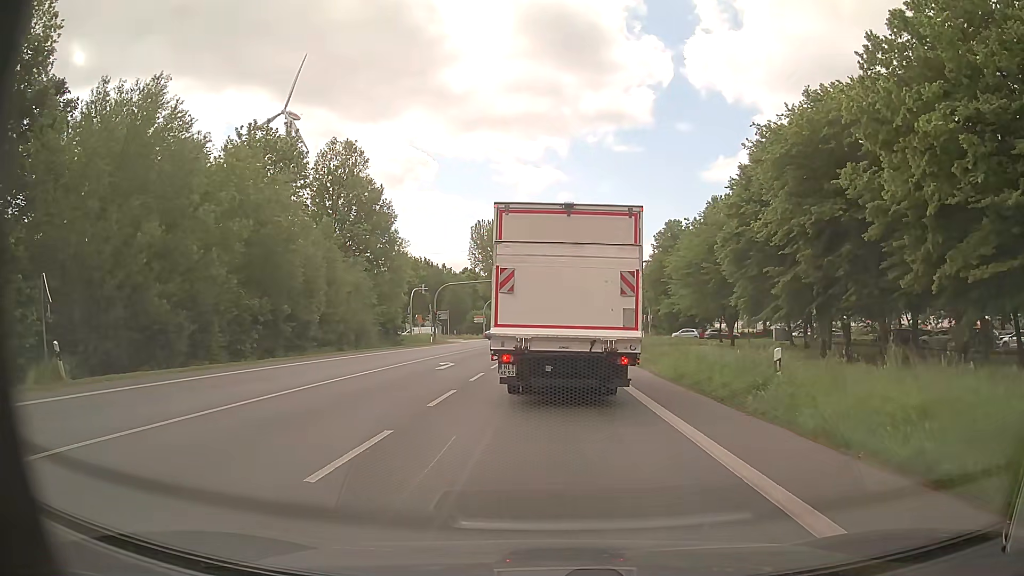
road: primary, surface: asphalt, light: Day
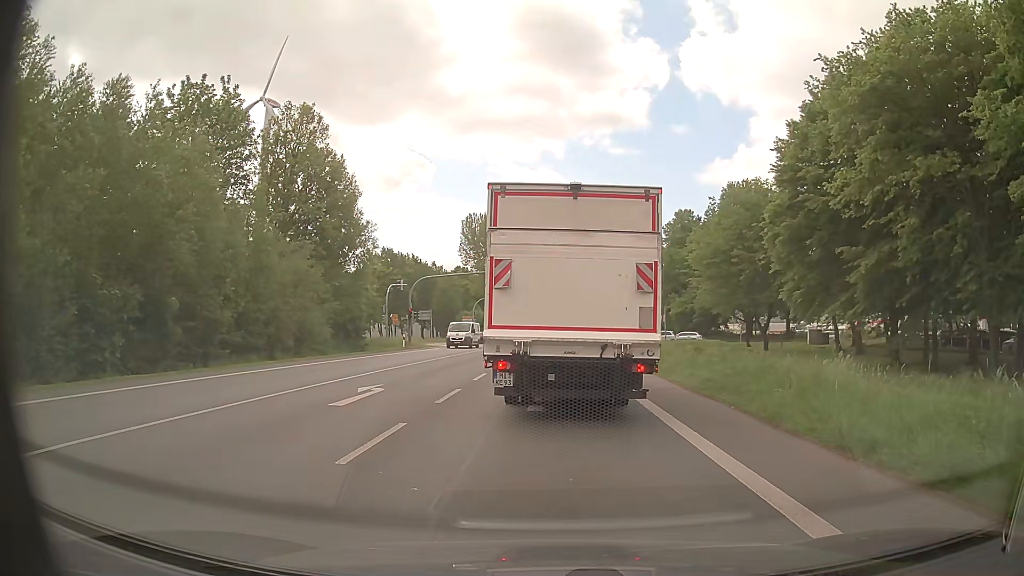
(+0.1, +11.0) m; +1°
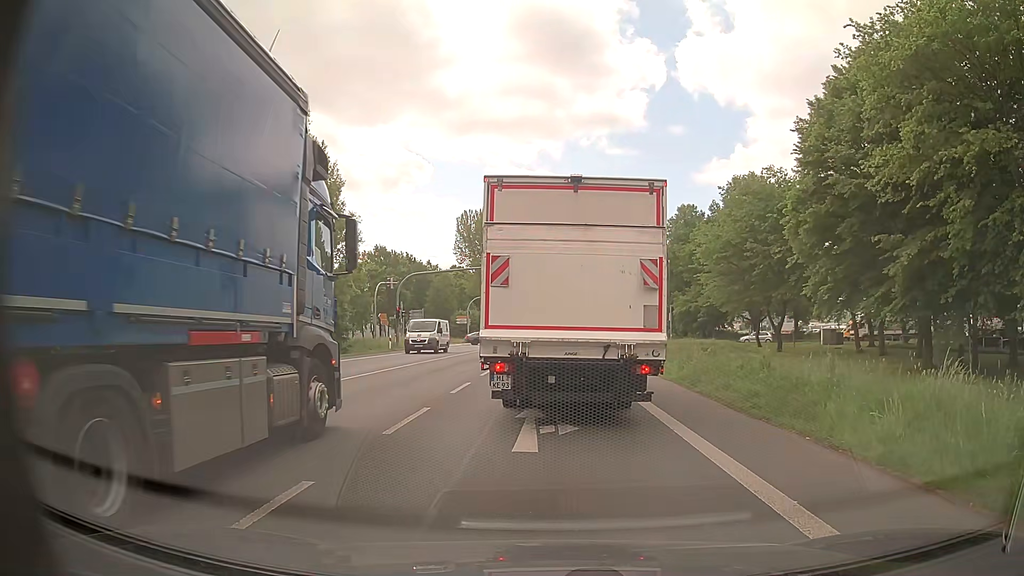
(0.0, +3.9) m; +1°
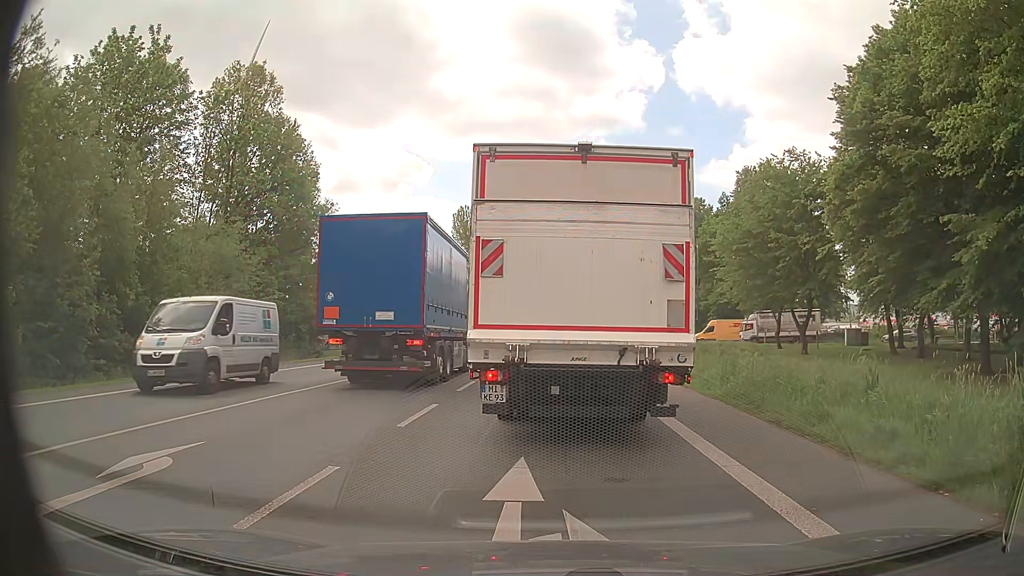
(-0.1, +5.1) m; -2°
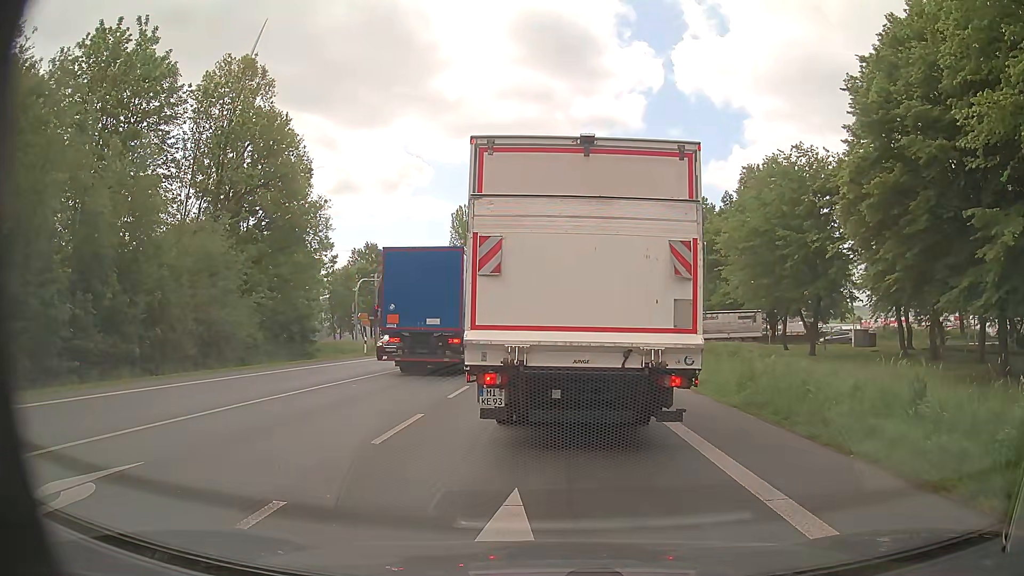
(0.0, +1.4) m; 0°
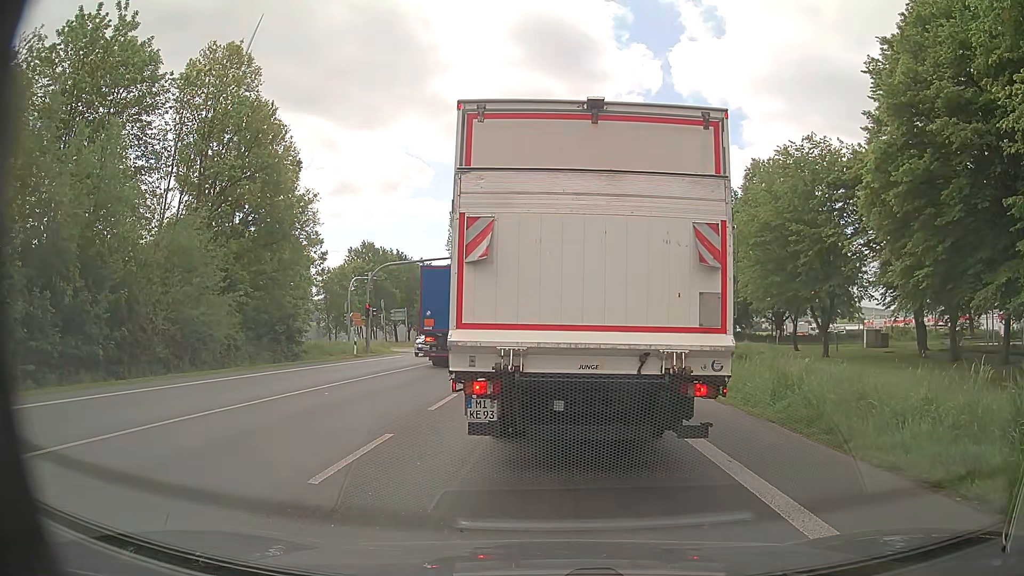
(0.0, +2.2) m; 0°
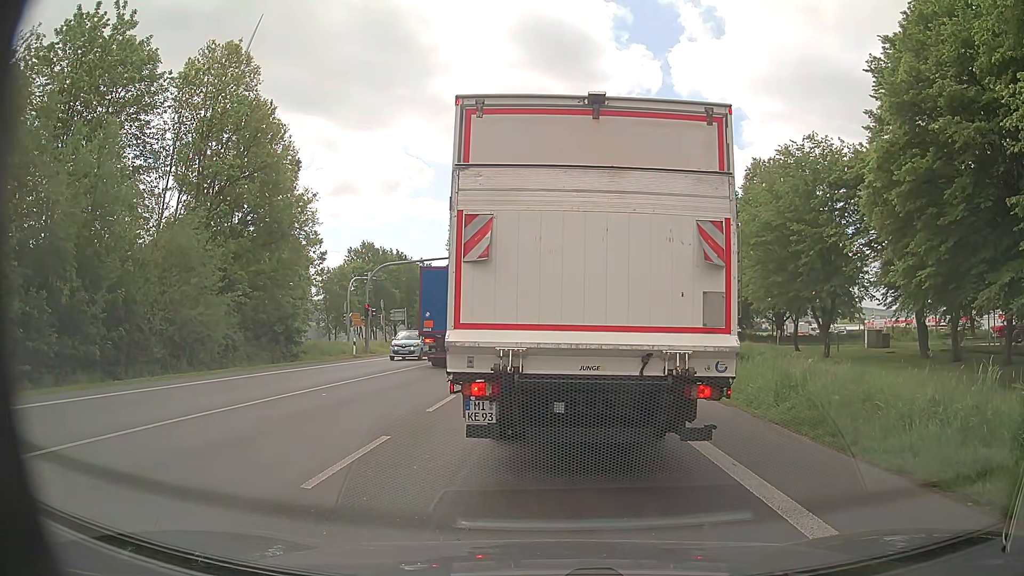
(0.0, +0.2) m; 0°
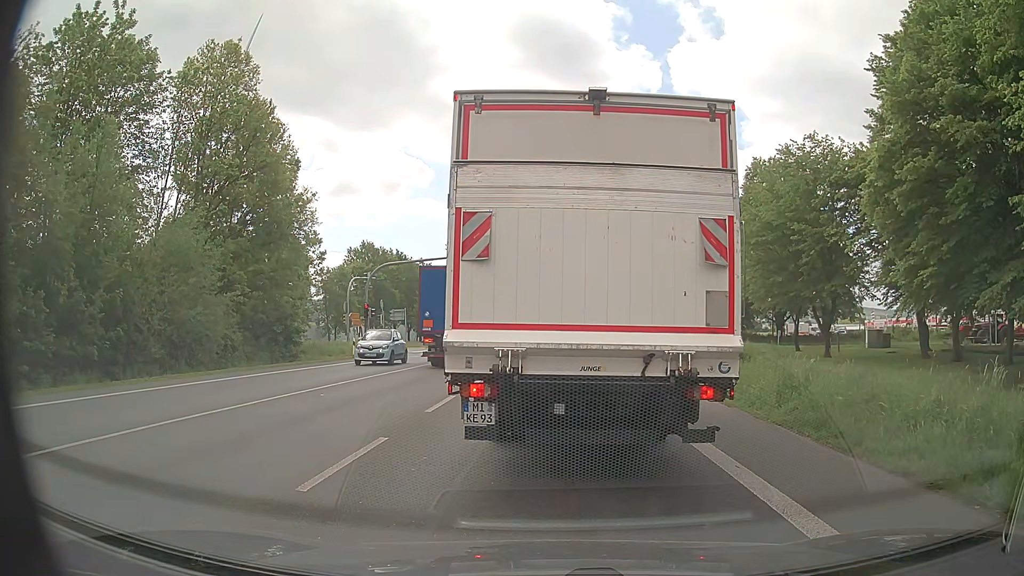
(0.0, +0.1) m; 0°
(0, +10) (0, +20) (+1, +30) (+1, +40) (+2, +50) (+2, +60) (+3, +70) (+4, +80) (+4, +90) (+5, +100) m
